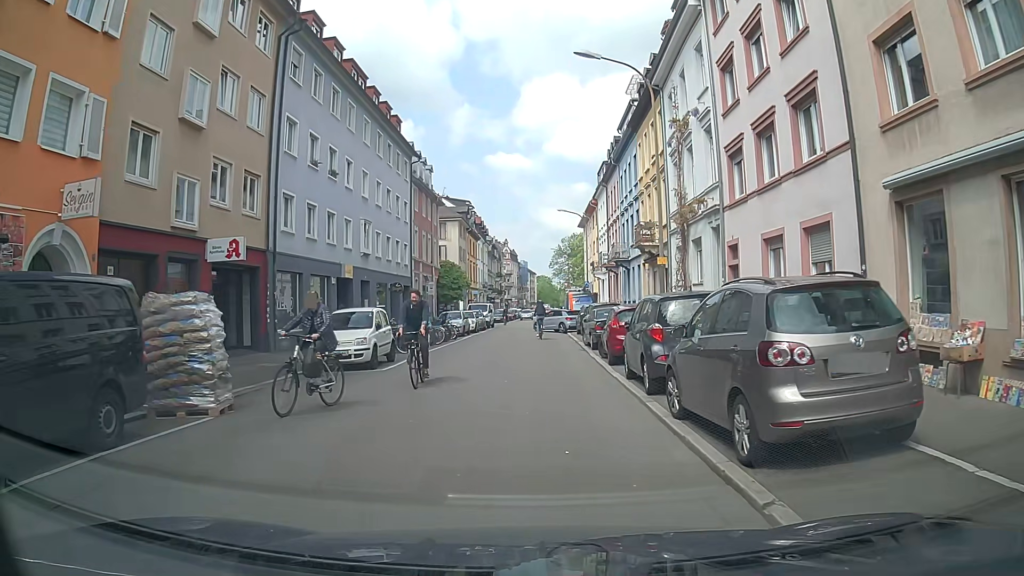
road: residential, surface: asphalt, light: Day
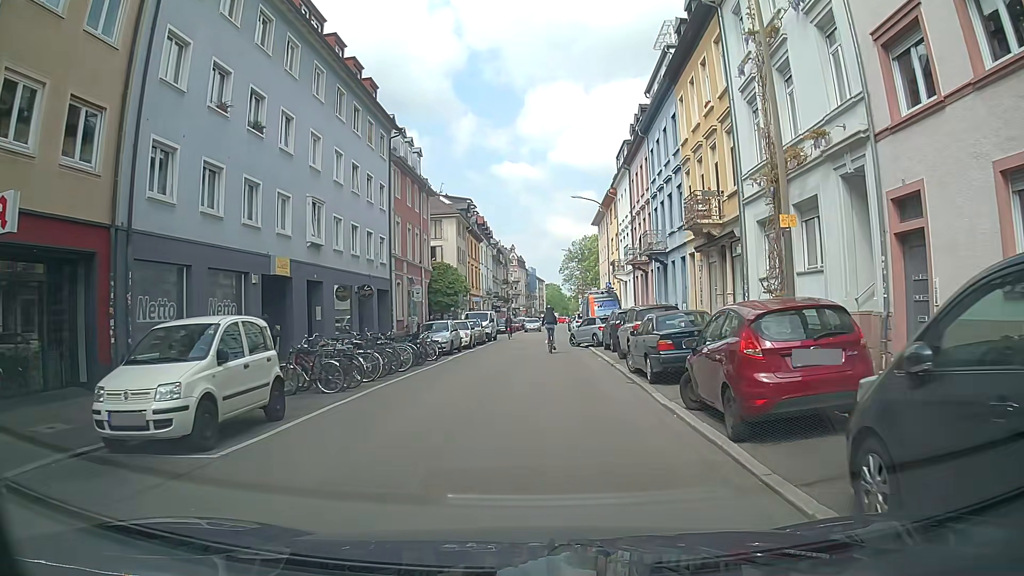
(0.0, +9.6) m; +1°
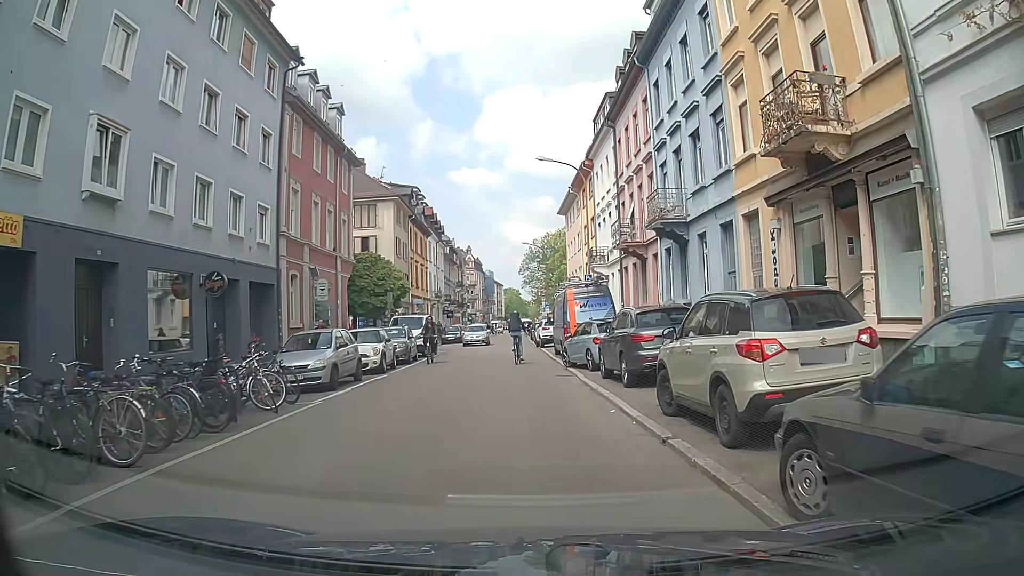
(+0.2, +12.0) m; +1°
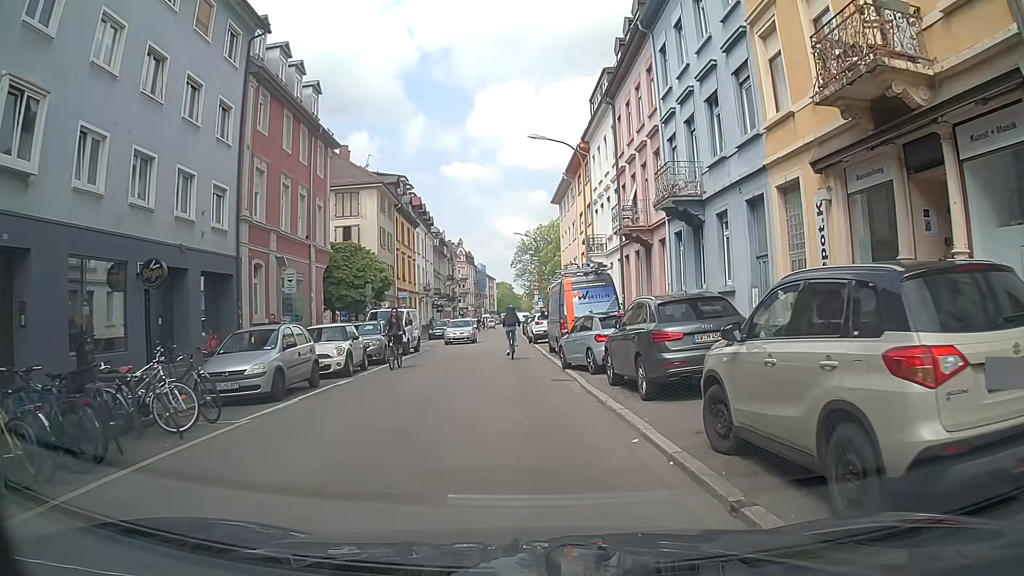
(+0.1, +3.1) m; +2°
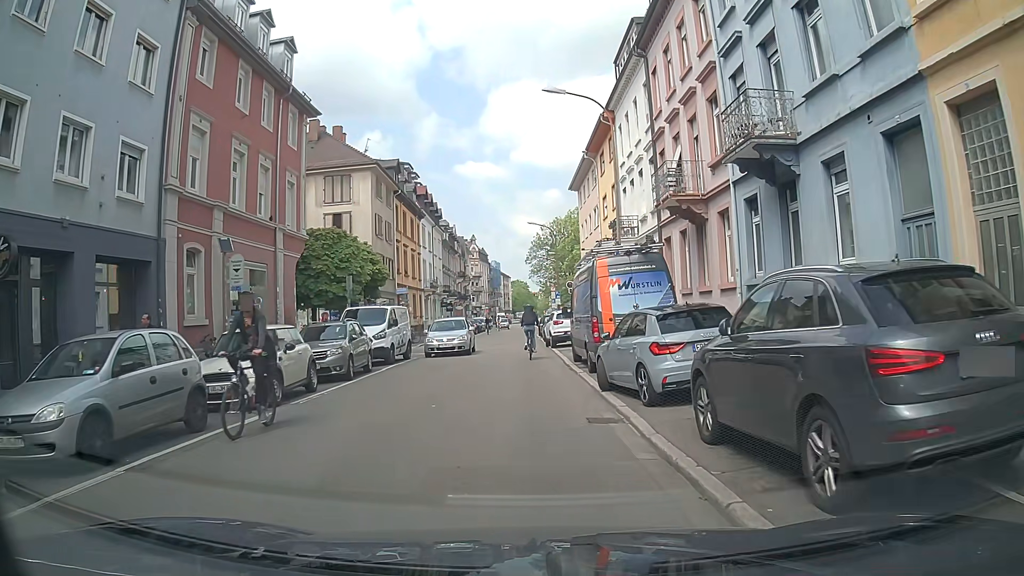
(0.0, +6.2) m; +2°
